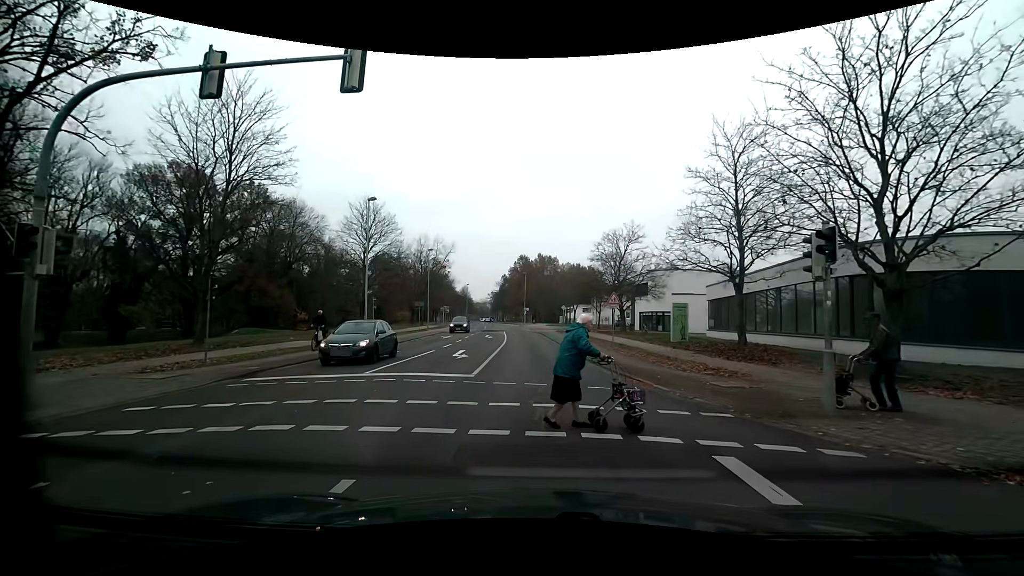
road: residential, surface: asphalt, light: Day
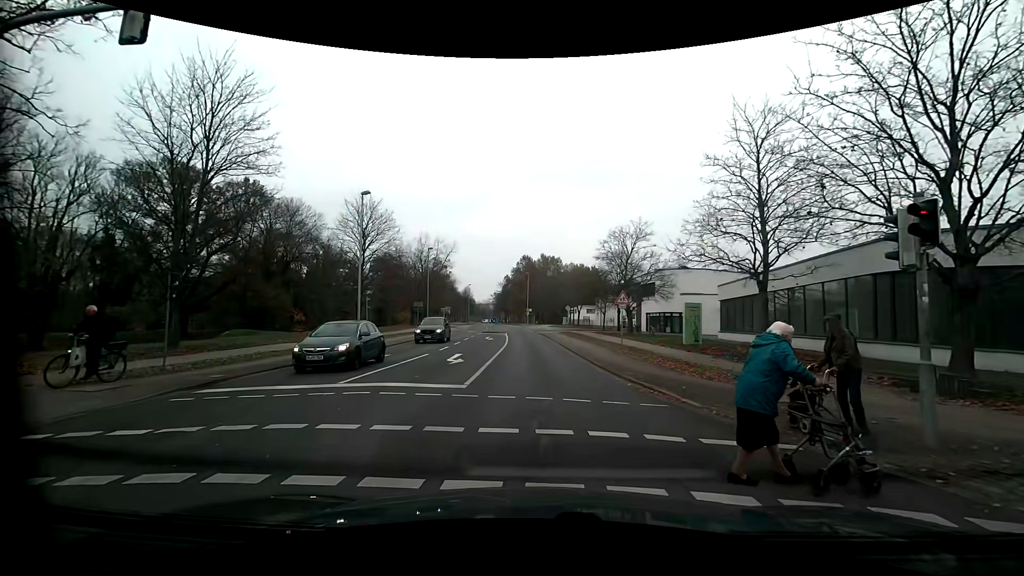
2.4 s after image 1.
(0.0, +2.0) m; 0°
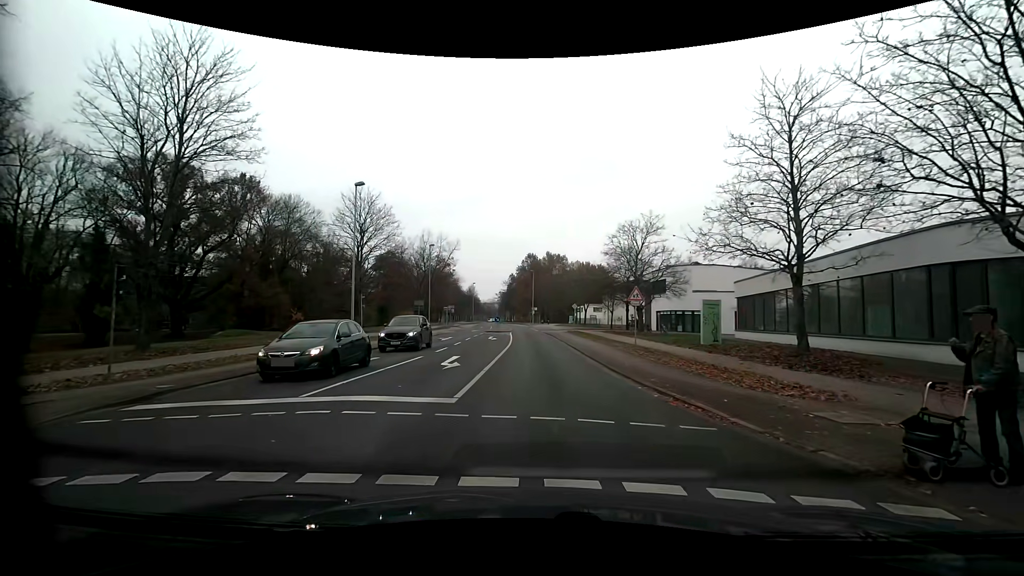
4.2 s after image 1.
(0.0, +2.4) m; -2°
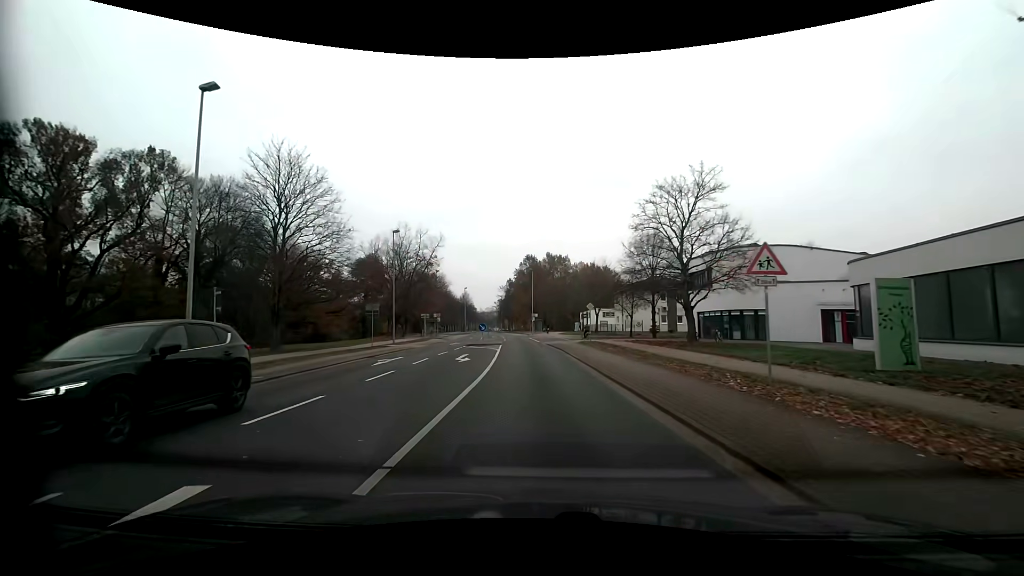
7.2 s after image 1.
(+0.2, +15.6) m; +1°
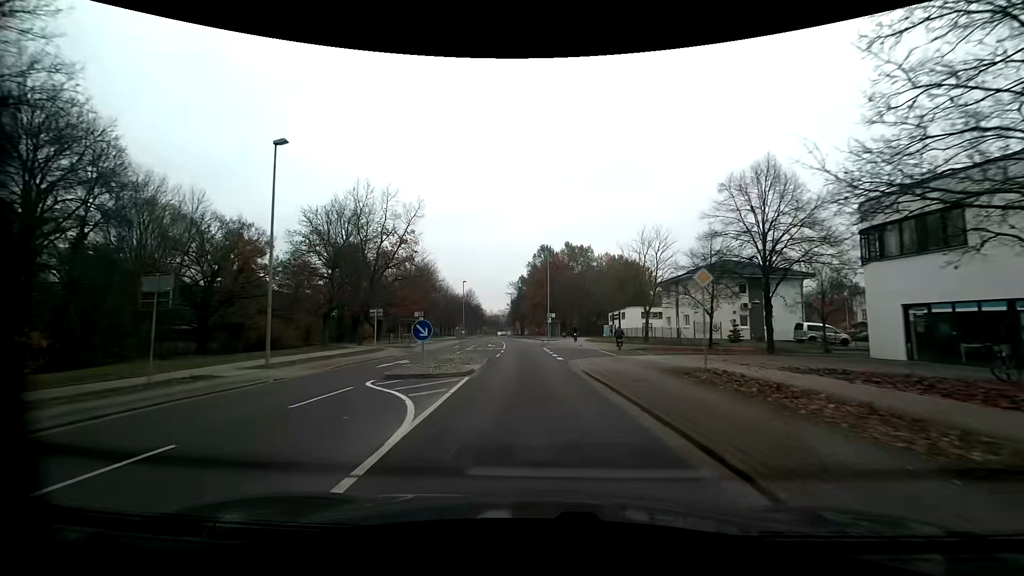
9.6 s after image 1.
(-0.3, +22.9) m; -2°
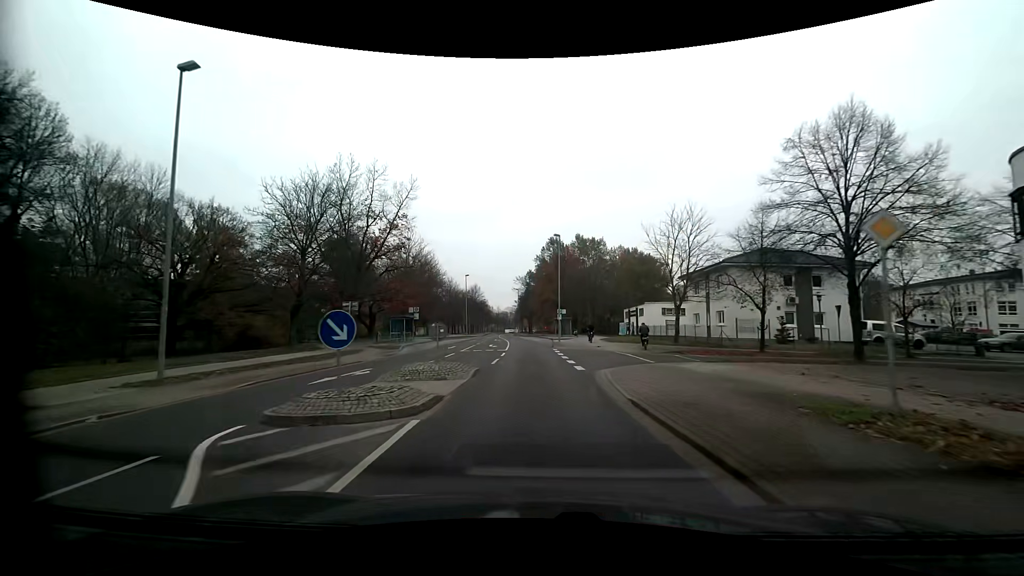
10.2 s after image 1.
(-0.1, +6.8) m; -1°
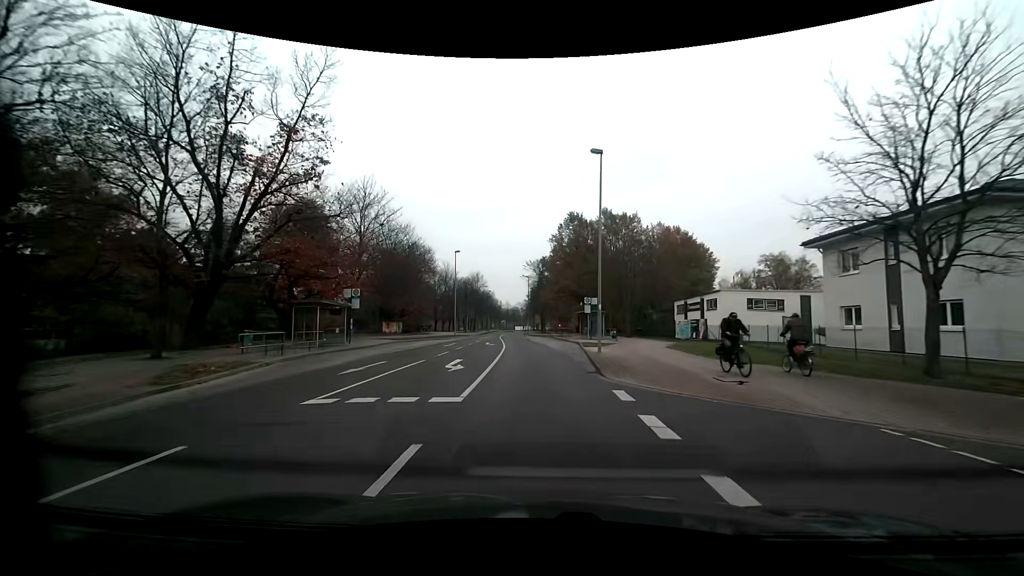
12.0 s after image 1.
(-0.2, +22.4) m; -1°
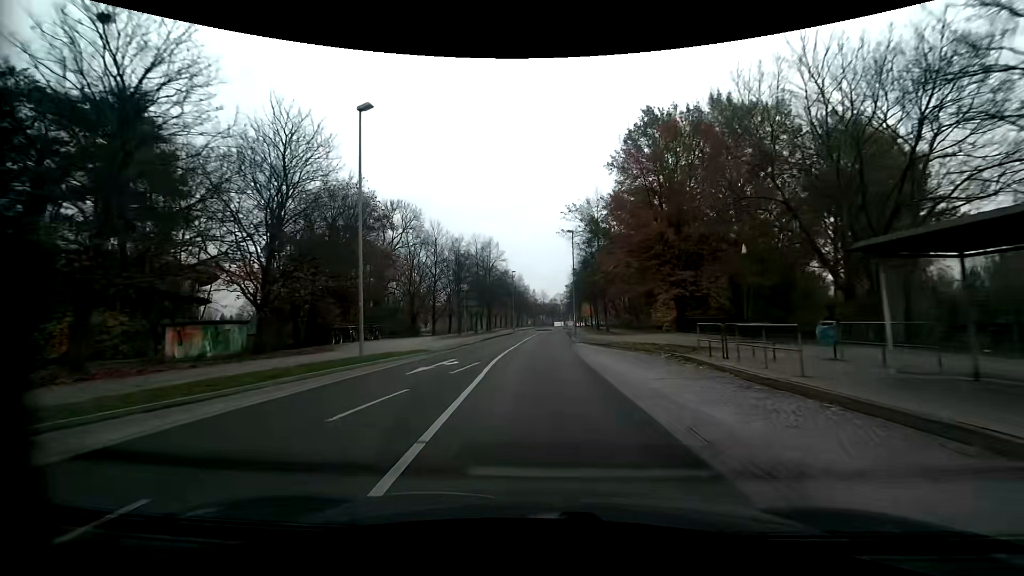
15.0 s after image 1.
(-1.2, +39.5) m; -4°
(0, +10) (0, +20) (0, +30) (0, +40) (+1, +50) (+1, +60) (+2, +70) (+3, +80) (+3, +90) (+3, +100) m
